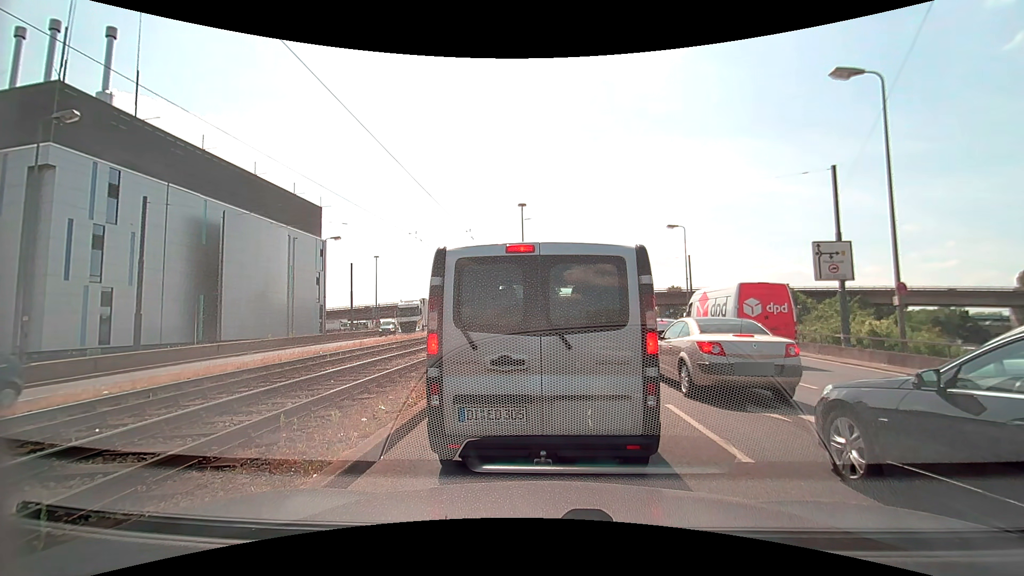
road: primary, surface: asphalt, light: Day
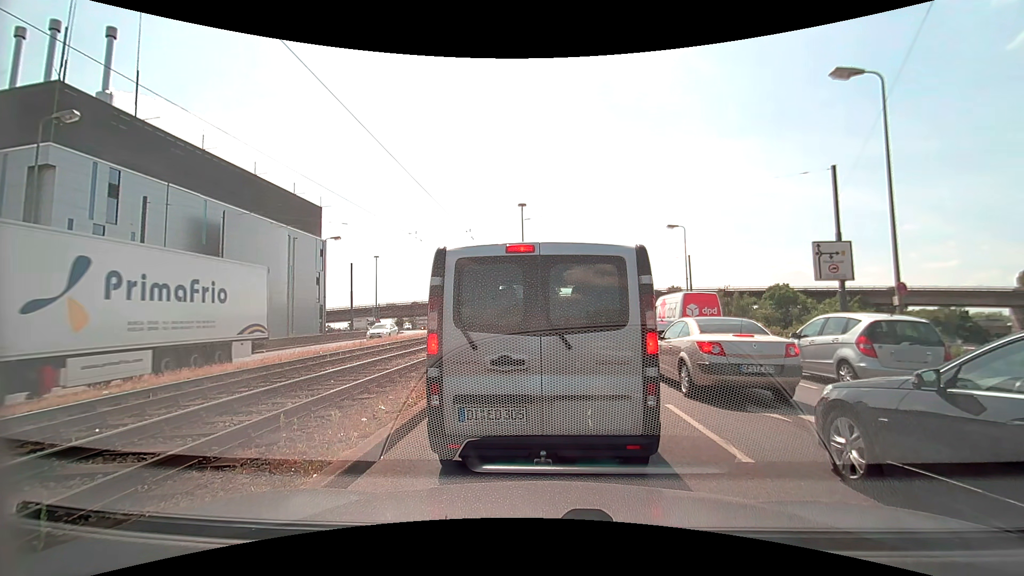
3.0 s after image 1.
(0.0, 0.0) m; 0°
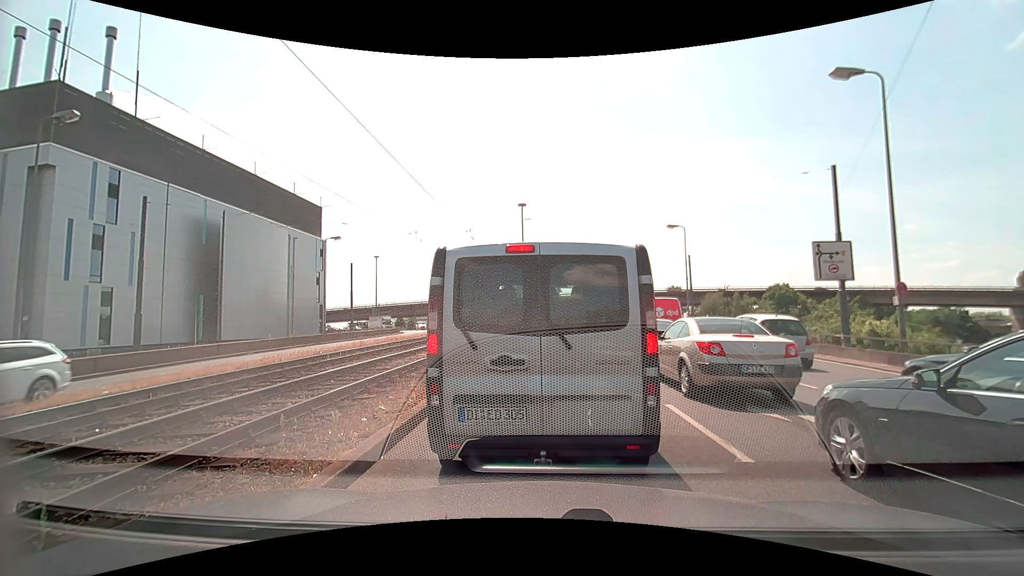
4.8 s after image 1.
(0.0, 0.0) m; 0°
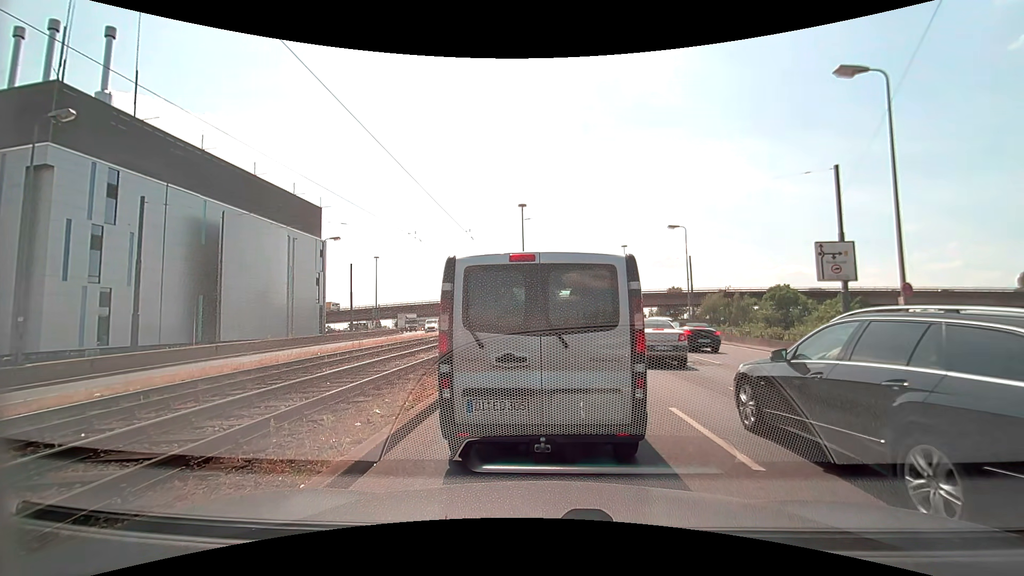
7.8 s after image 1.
(0.0, +0.2) m; 0°
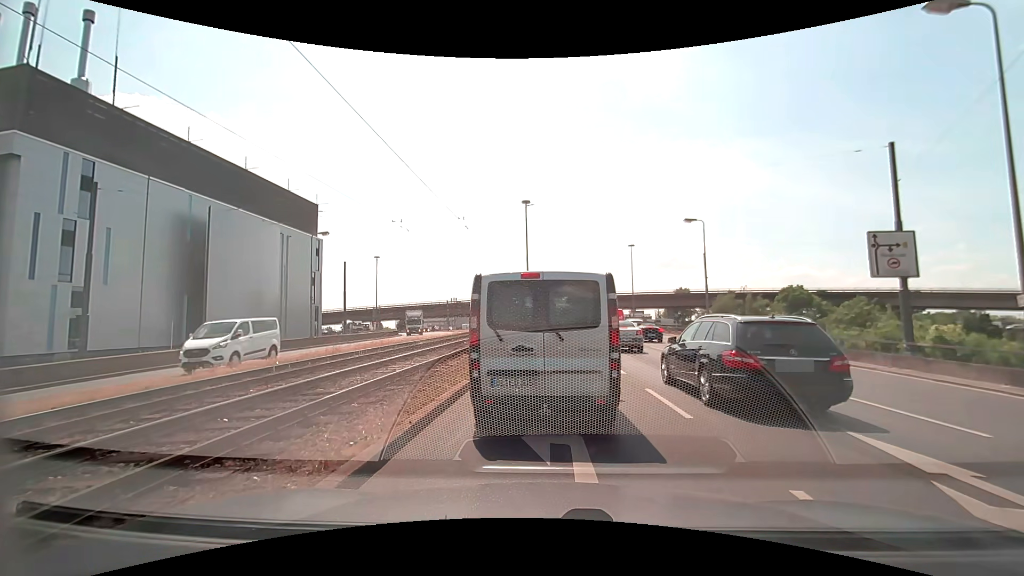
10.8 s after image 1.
(0.0, +3.7) m; -1°
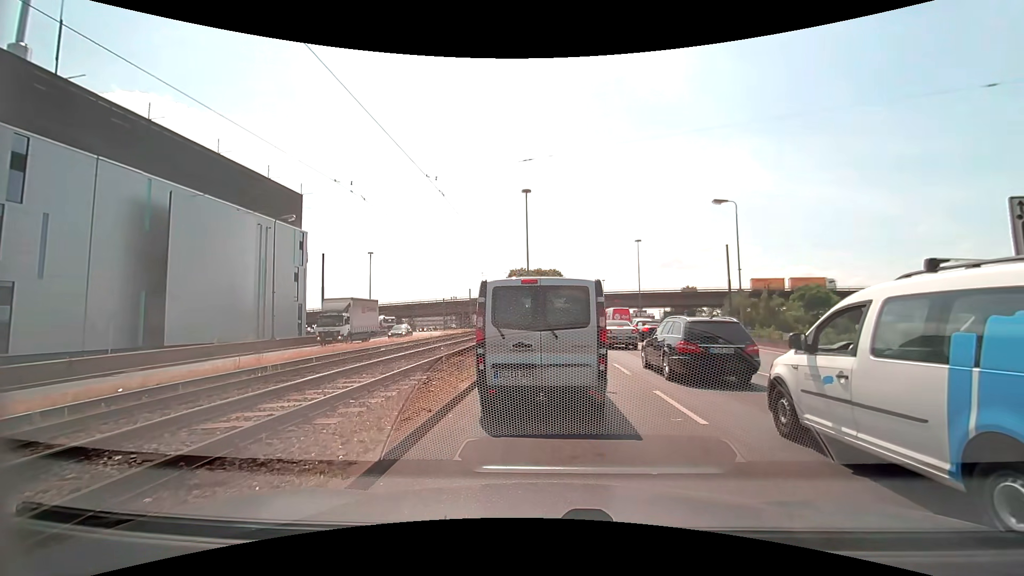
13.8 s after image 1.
(+0.1, +6.4) m; -2°
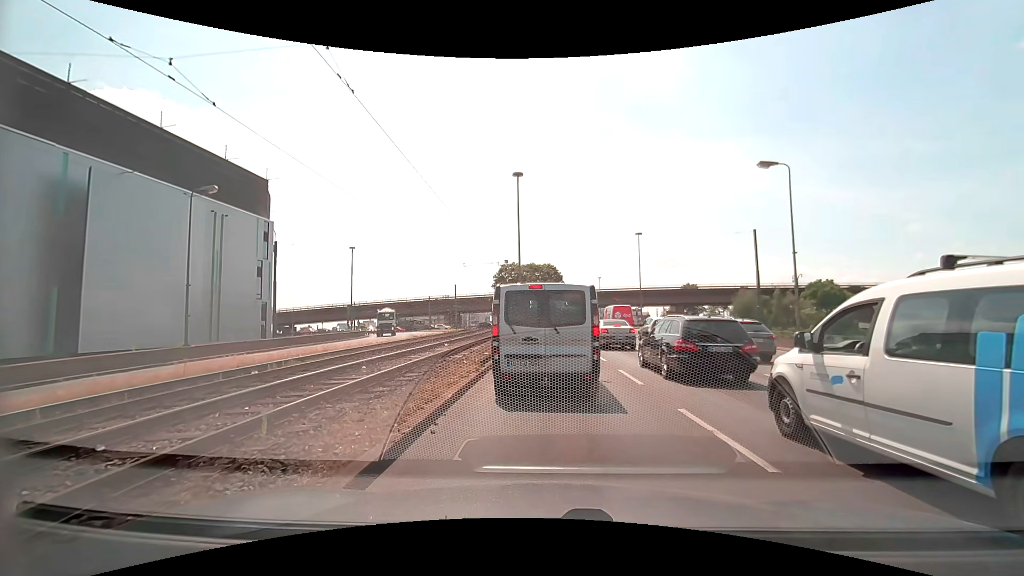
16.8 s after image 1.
(+0.4, +8.2) m; +3°
